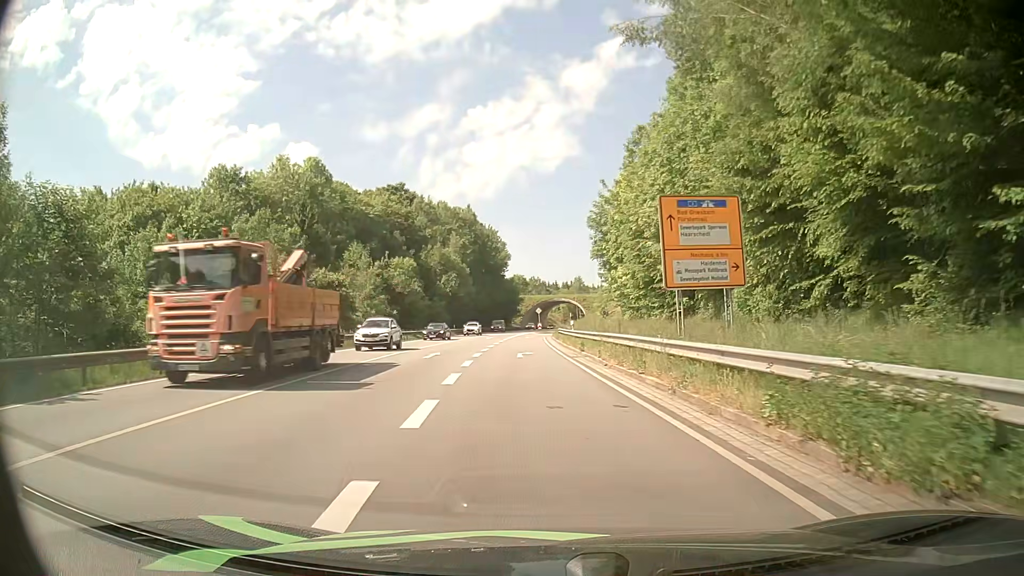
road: primary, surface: asphalt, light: Day
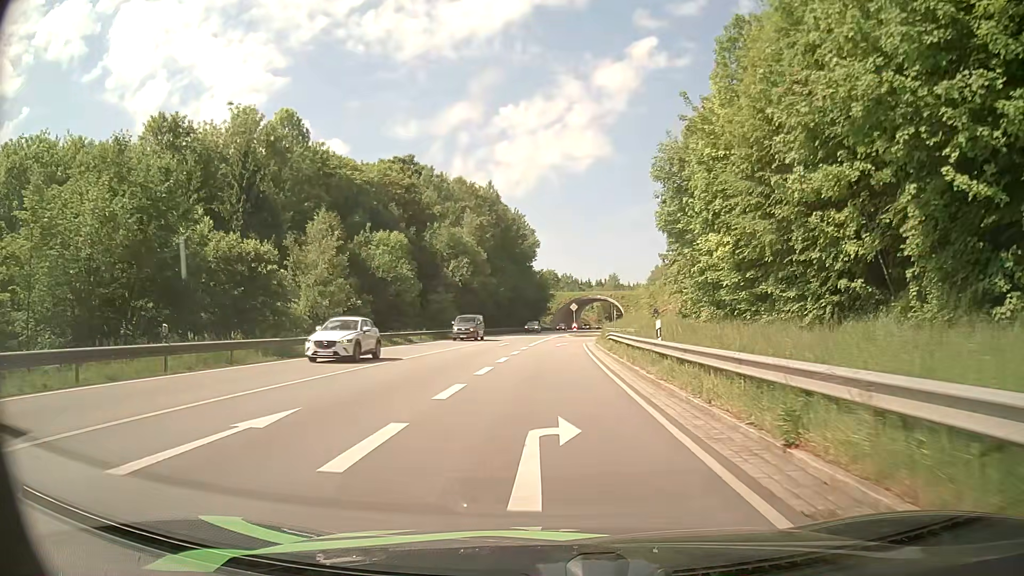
(-0.7, +20.8) m; -3°
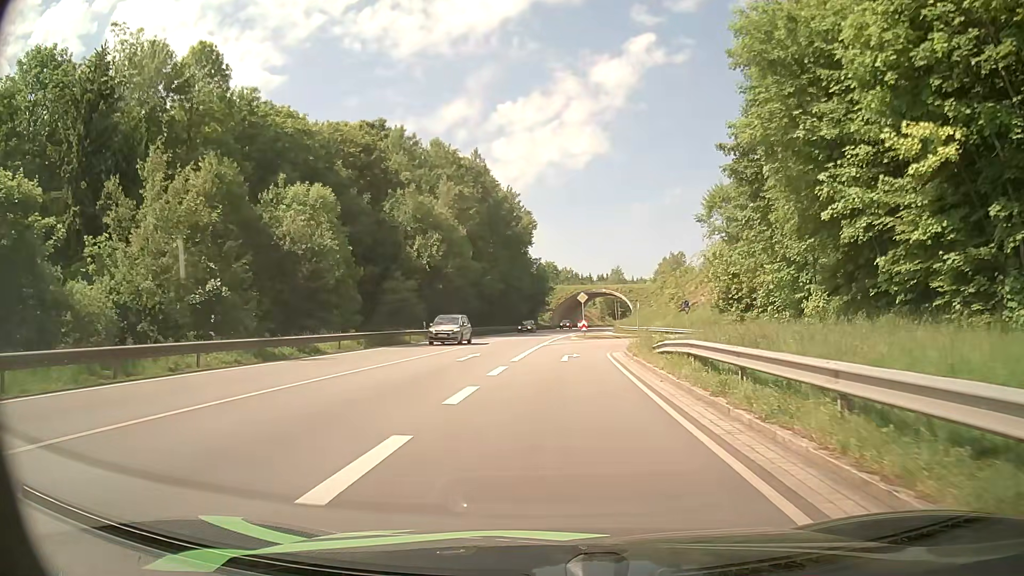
(0.0, +18.9) m; 0°
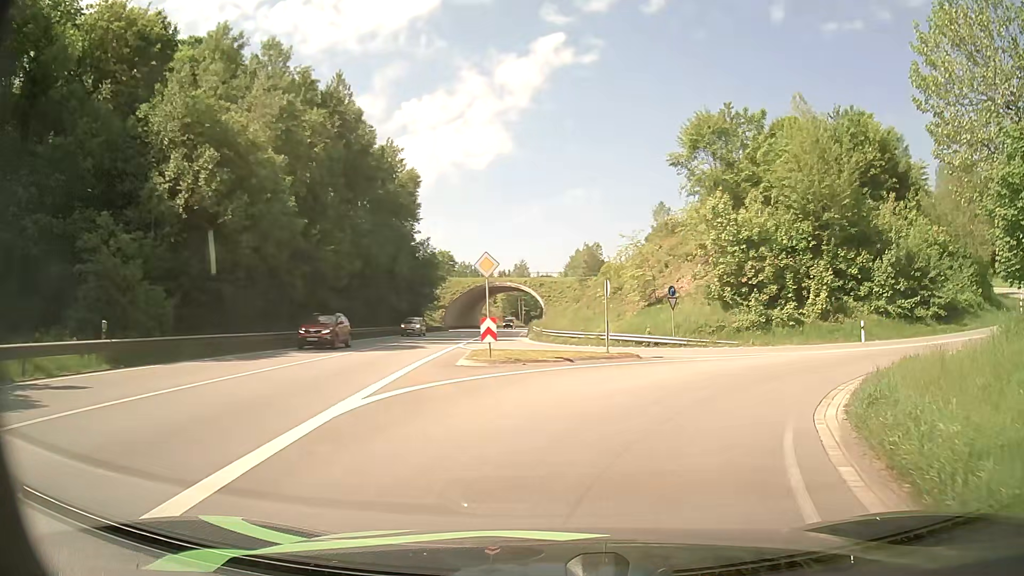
(+0.9, +28.2) m; +8°
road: primary_link
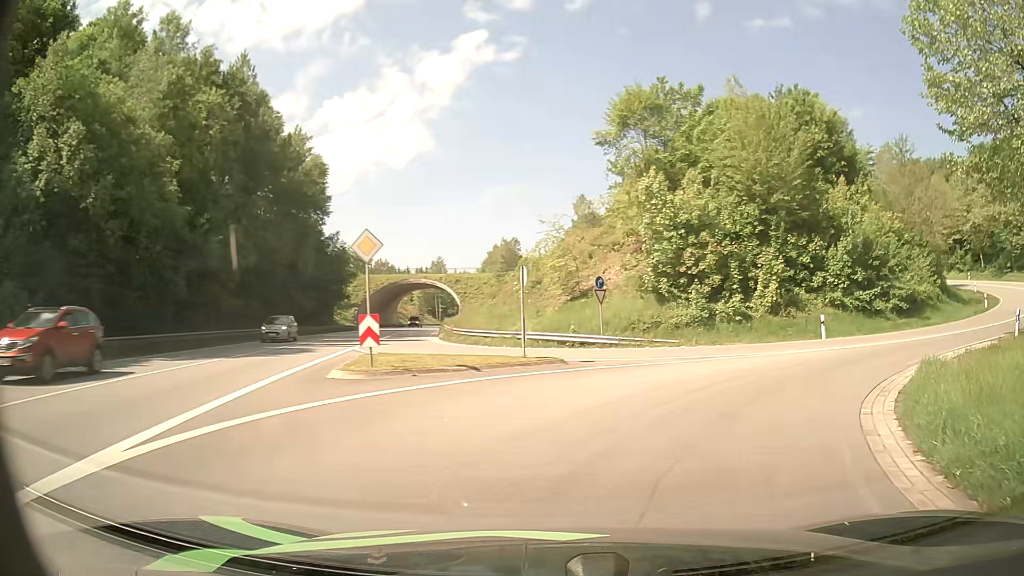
(+0.3, +4.8) m; +7°
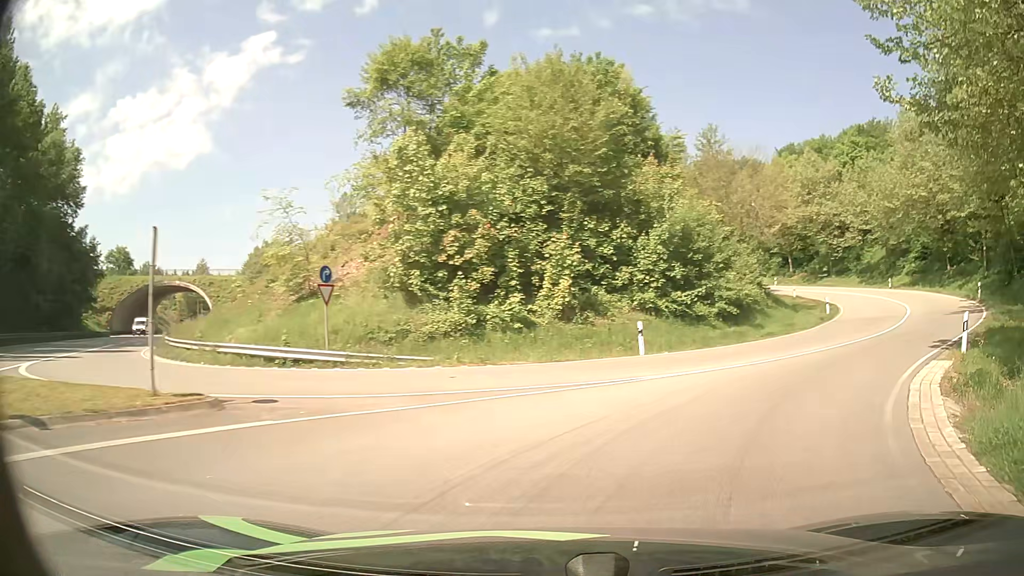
(+1.3, +8.6) m; +19°
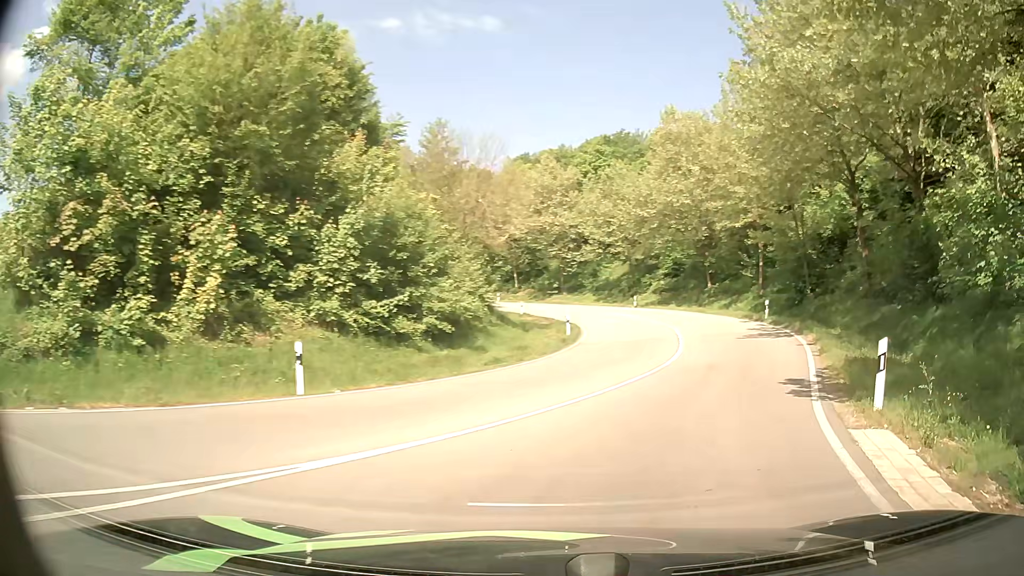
(+1.5, +7.7) m; +24°
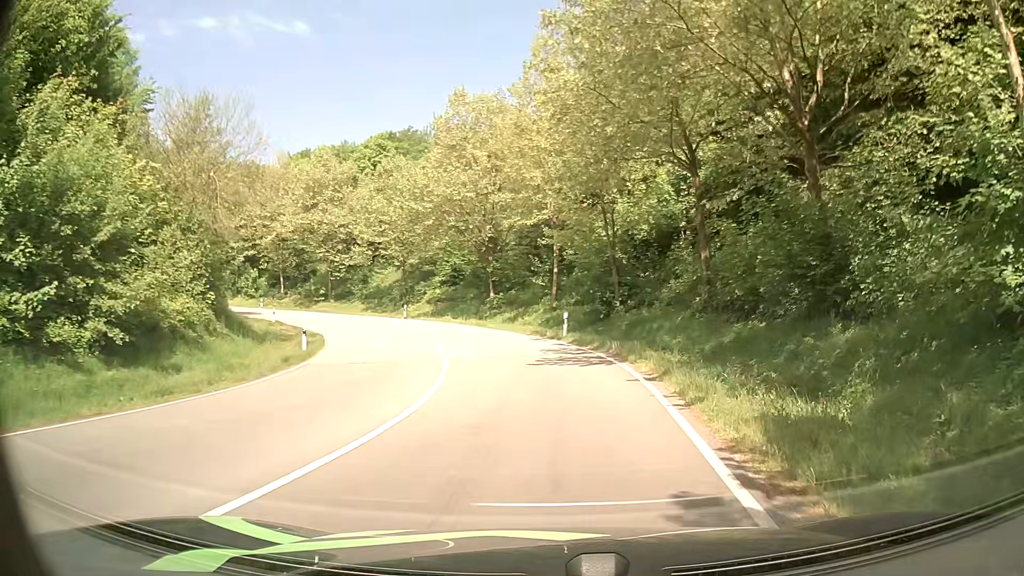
(+1.5, +8.1) m; +18°
(0, +10) (0, +20) (-2, +30) (-6, +39) (-11, +48) (-17, +55) (-25, +62) (-34, +67) (-43, +70) (-53, +72) m
